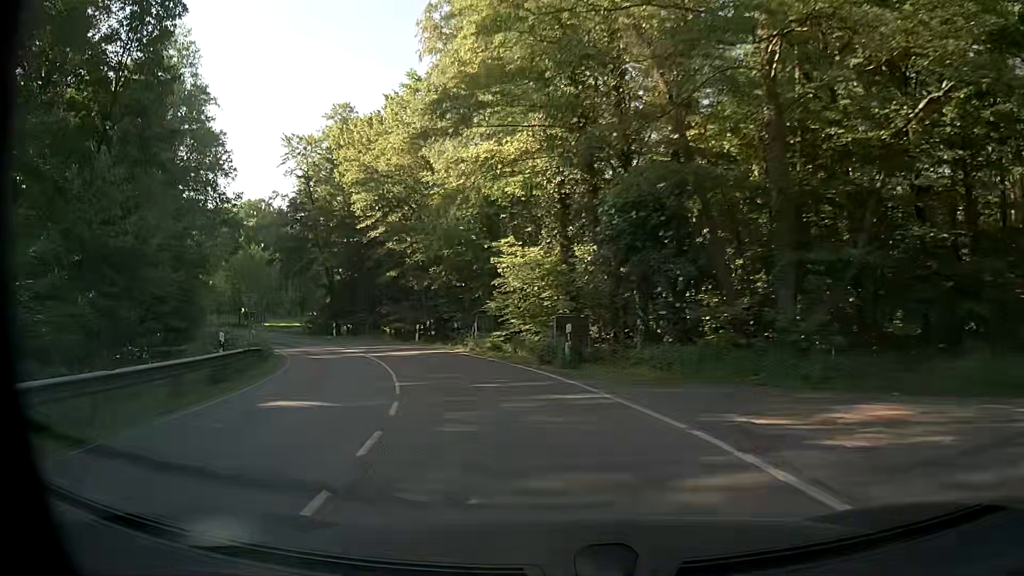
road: secondary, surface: asphalt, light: Day
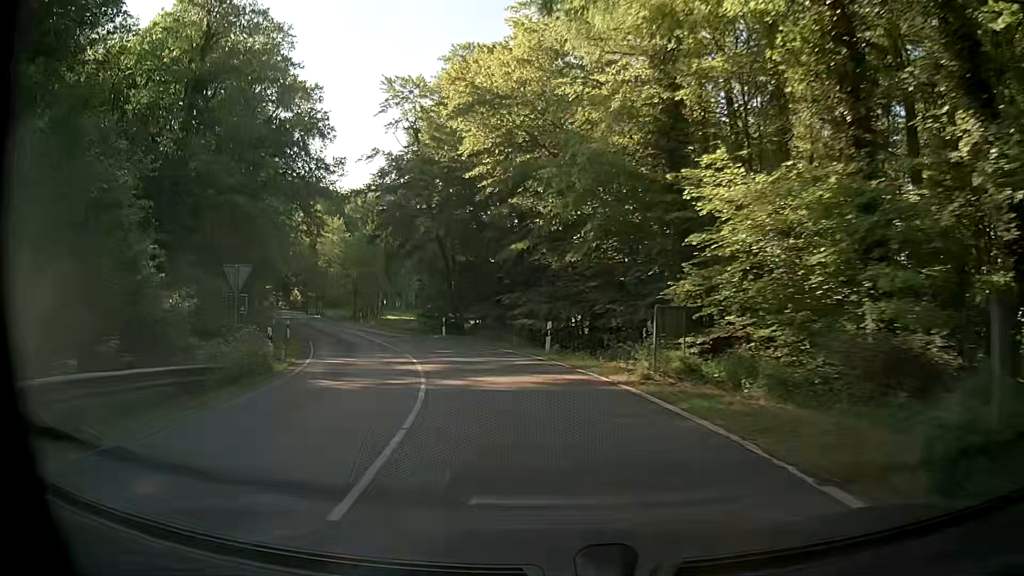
(-1.7, +14.4) m; -14°
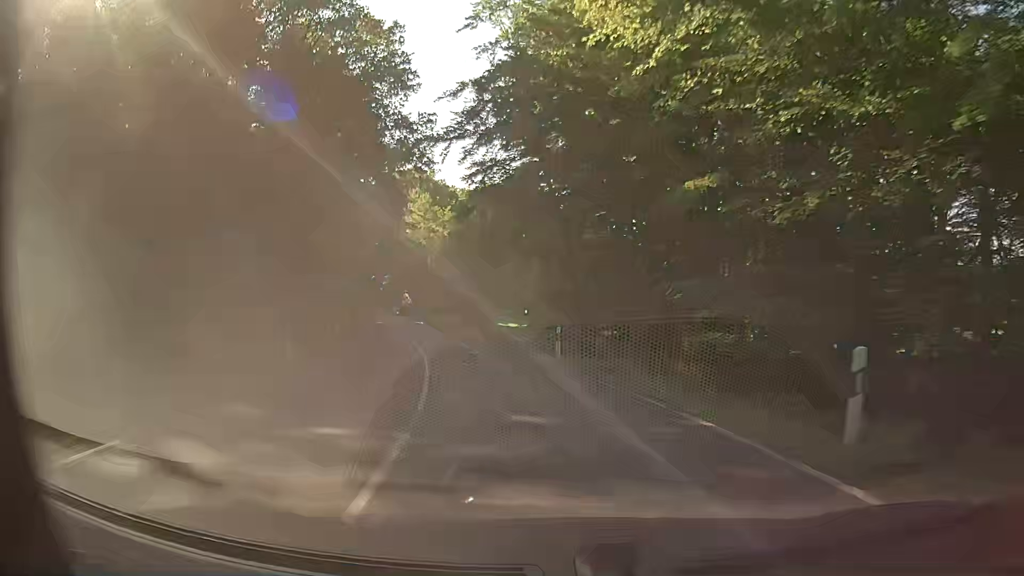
(-1.5, +15.4) m; -11°
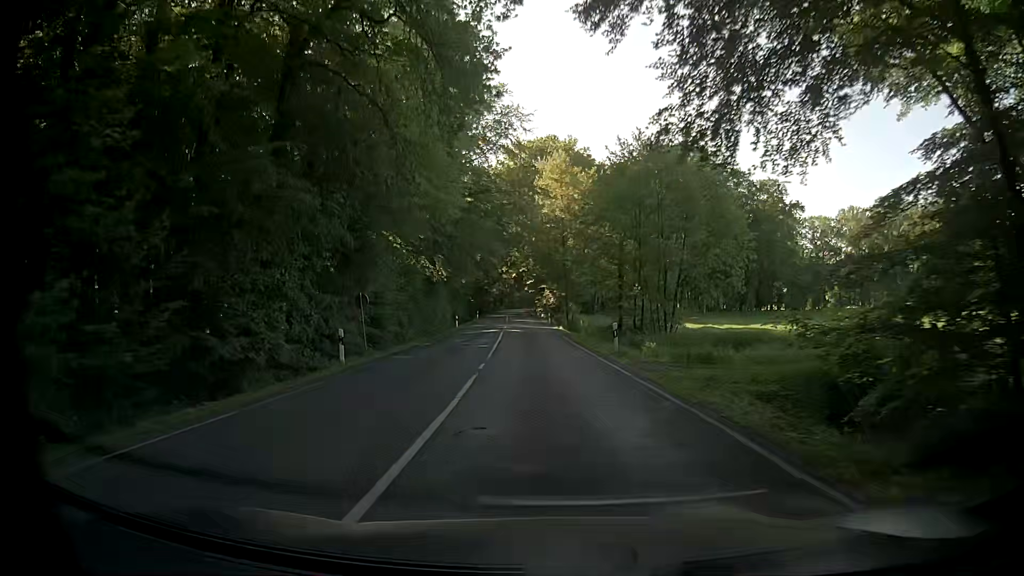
(-3.5, +24.7) m; -14°
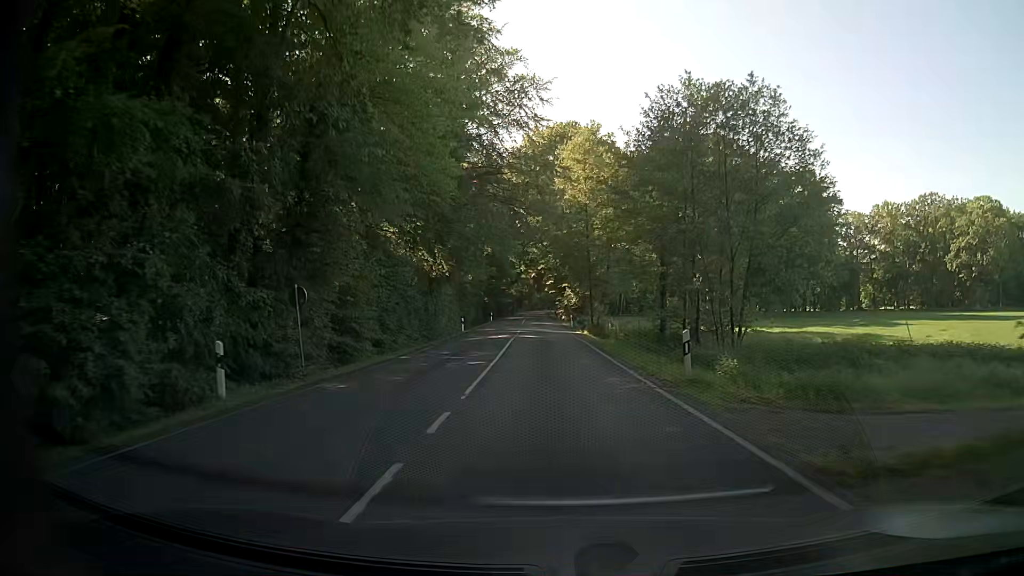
(-0.2, +8.8) m; -2°
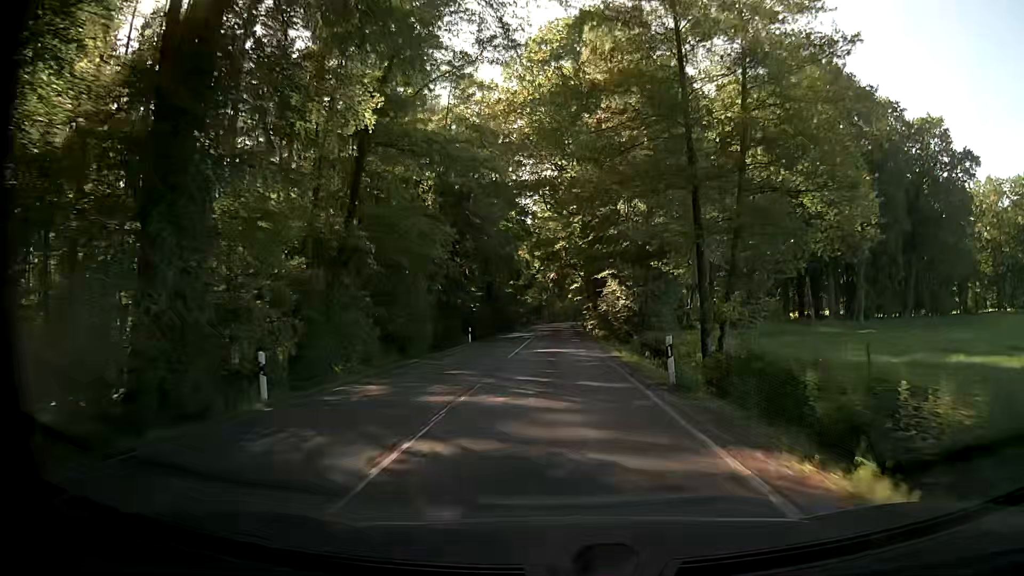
(-0.7, +37.5) m; -2°
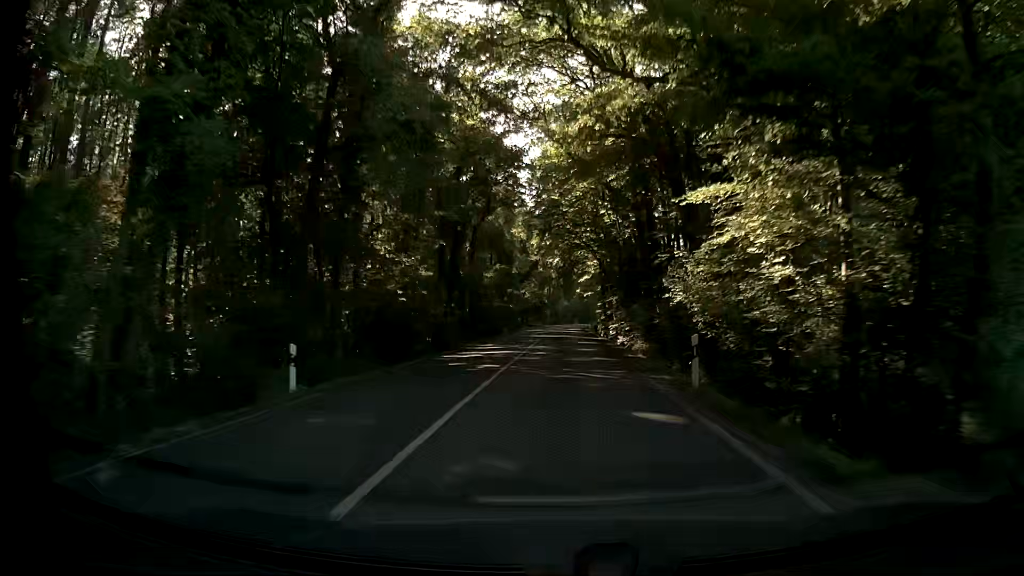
(-0.6, +30.8) m; -1°
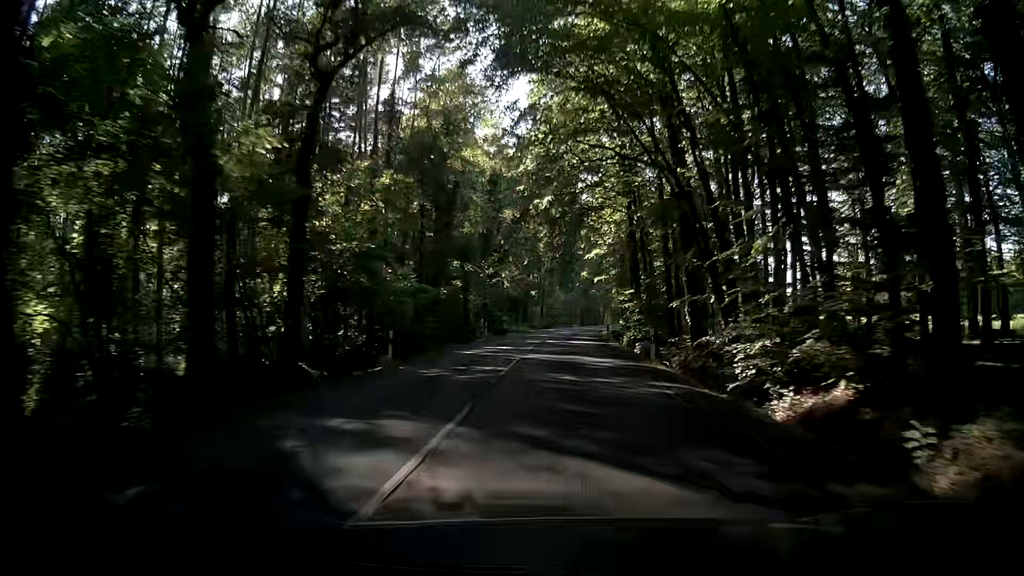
(-0.2, +43.7) m; +1°
(0, +10) (0, +20) (0, +30) (0, +40) (0, +50) (0, +60) (+1, +70) (+2, +80) (+3, +90) (+5, +100) m
